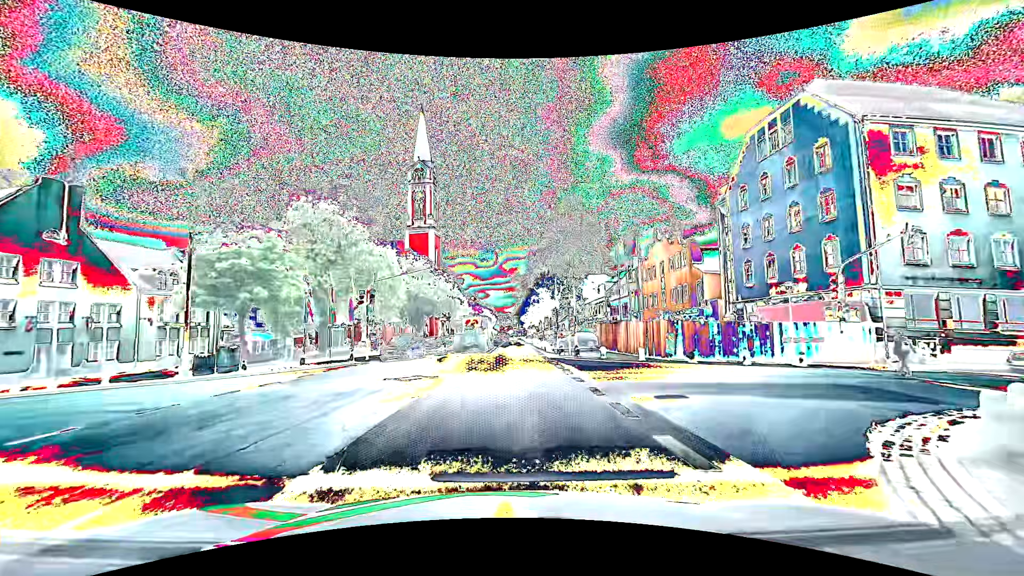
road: primary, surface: asphalt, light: Day
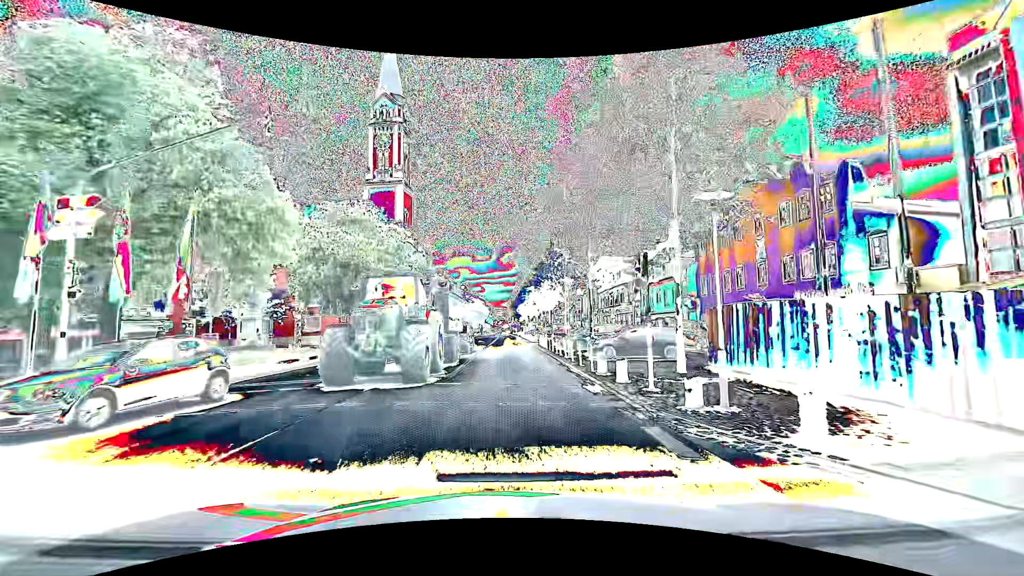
(-0.1, +24.2) m; 0°
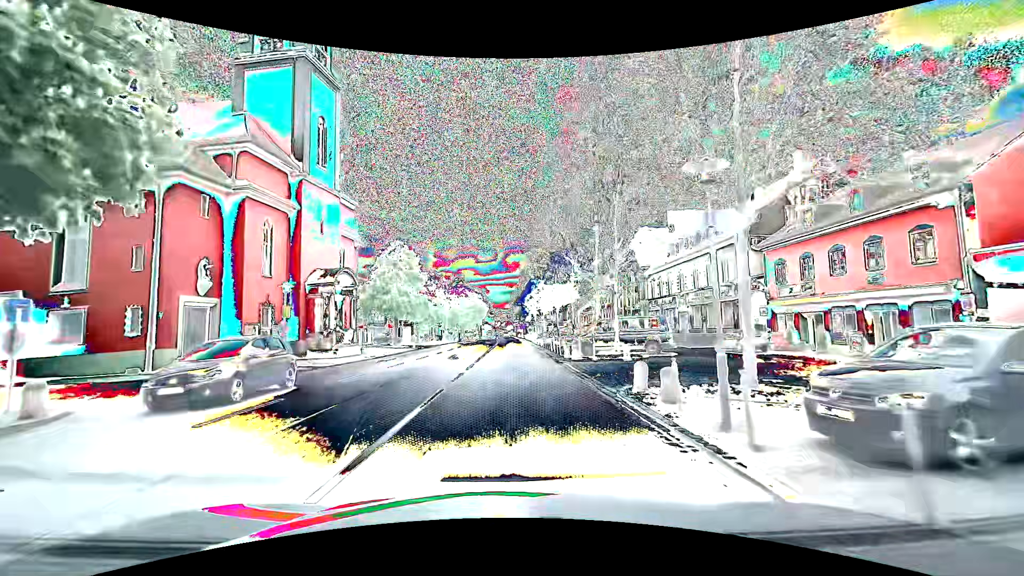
(-0.2, +32.2) m; 0°
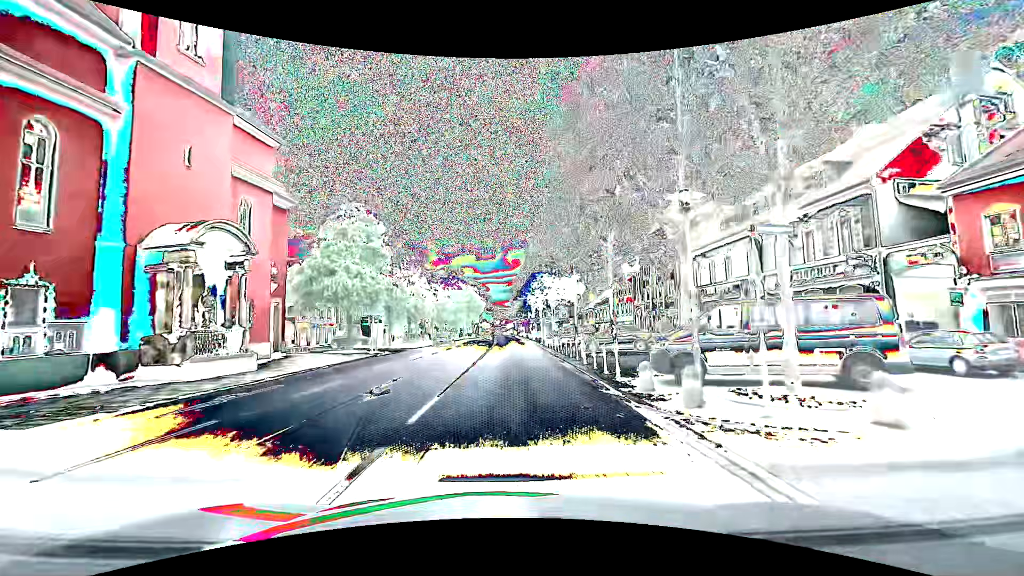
(-0.2, +15.0) m; 0°
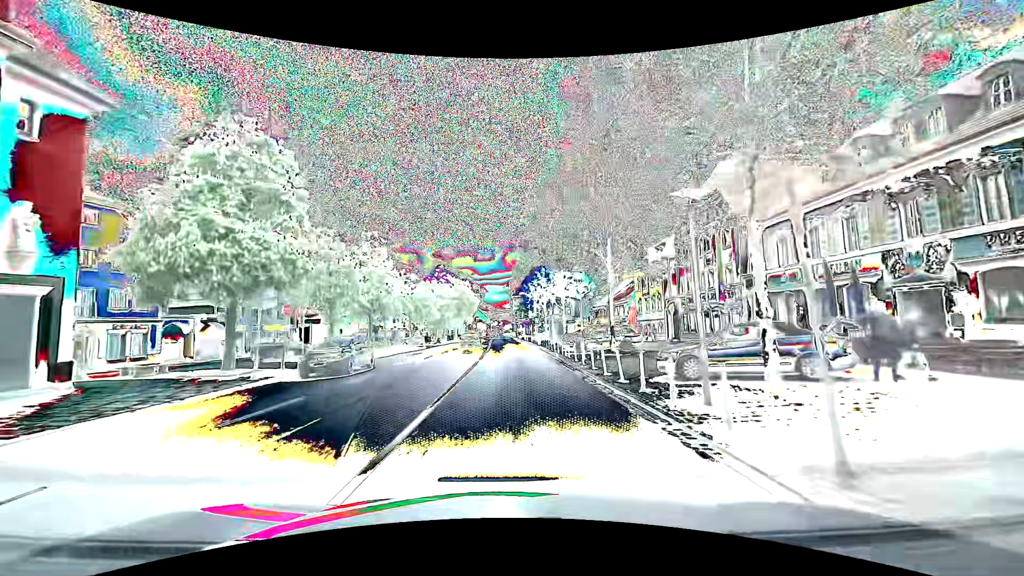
(-0.1, +15.2) m; -1°
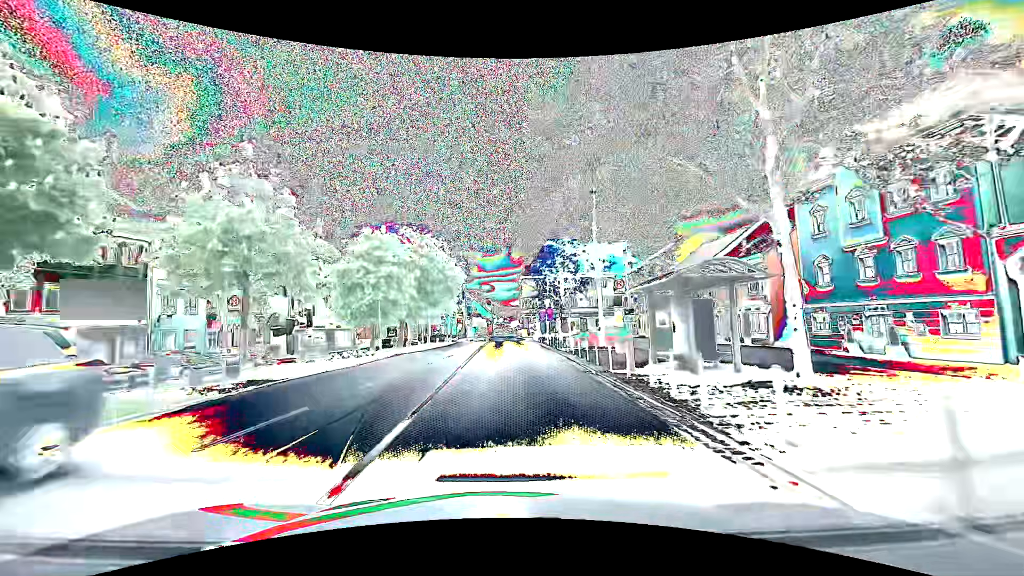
(+0.3, +38.0) m; -1°
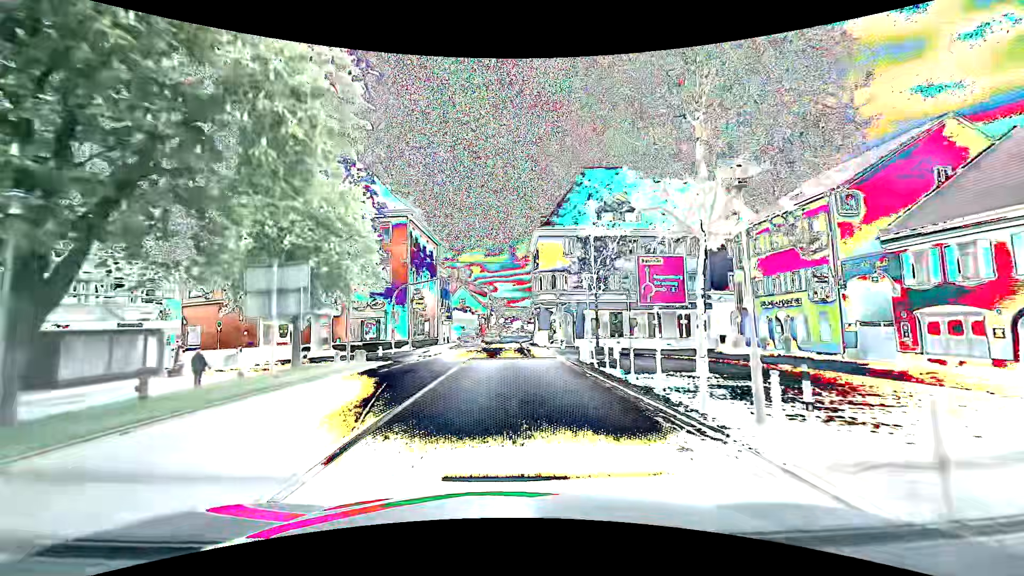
(-0.1, +38.0) m; 0°
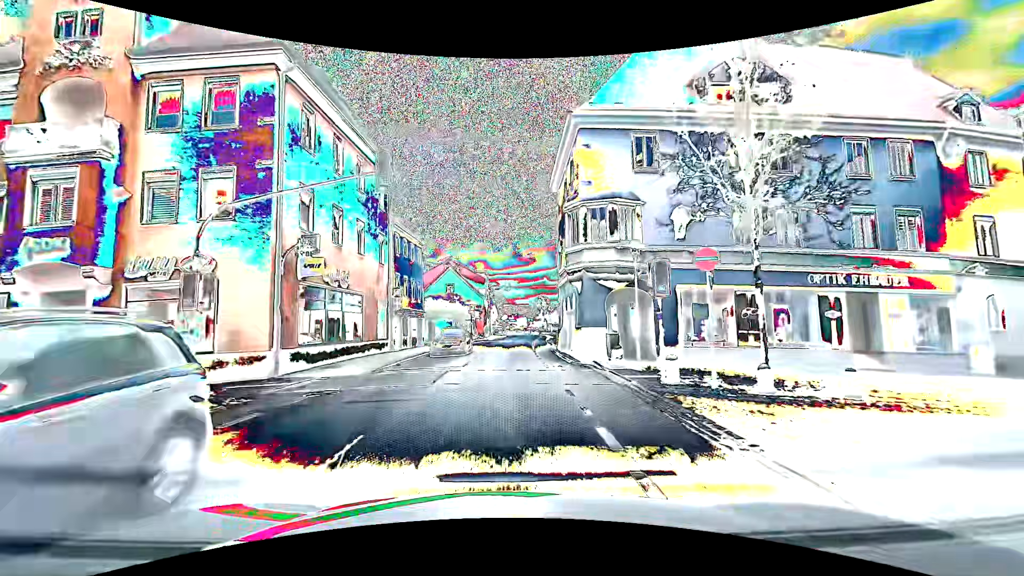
(-0.1, +22.8) m; -1°
(0, +10) (0, +20) (0, +30) (+1, +40) (+1, +50) (+2, +60) (+3, +70) (+3, +80) (+4, +90) (+4, +100) m
